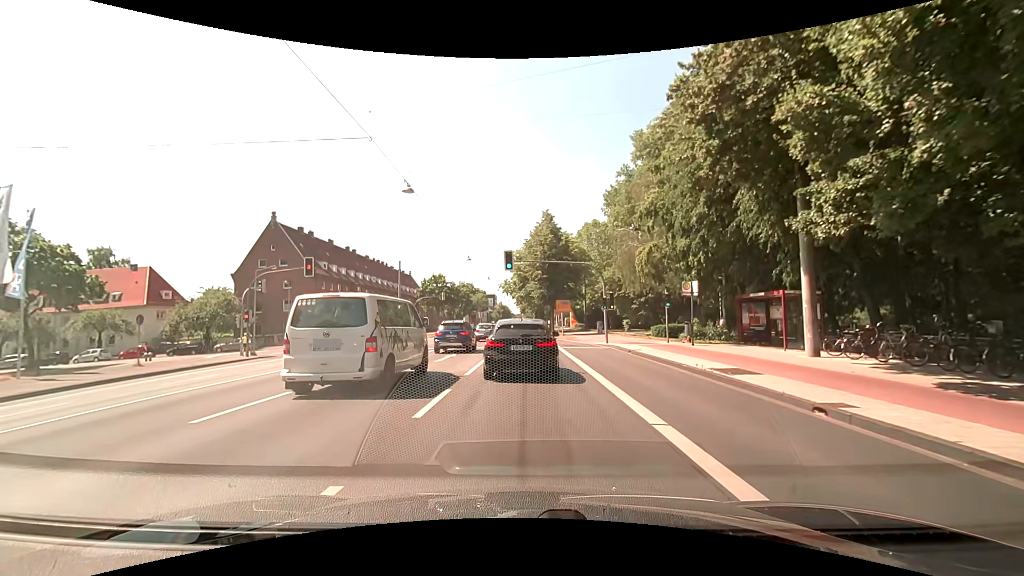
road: primary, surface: asphalt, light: Day
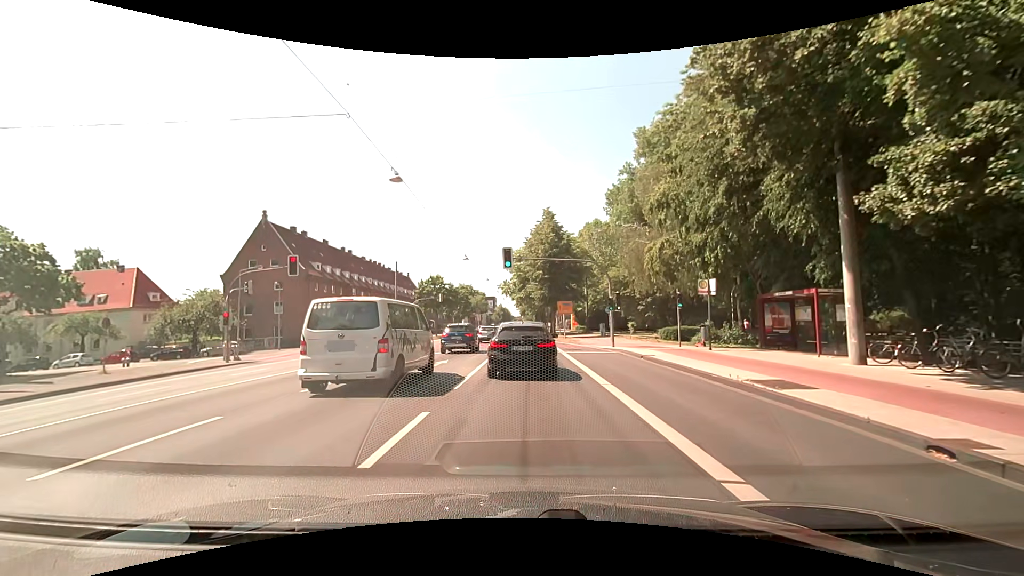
(-0.1, +2.4) m; -1°
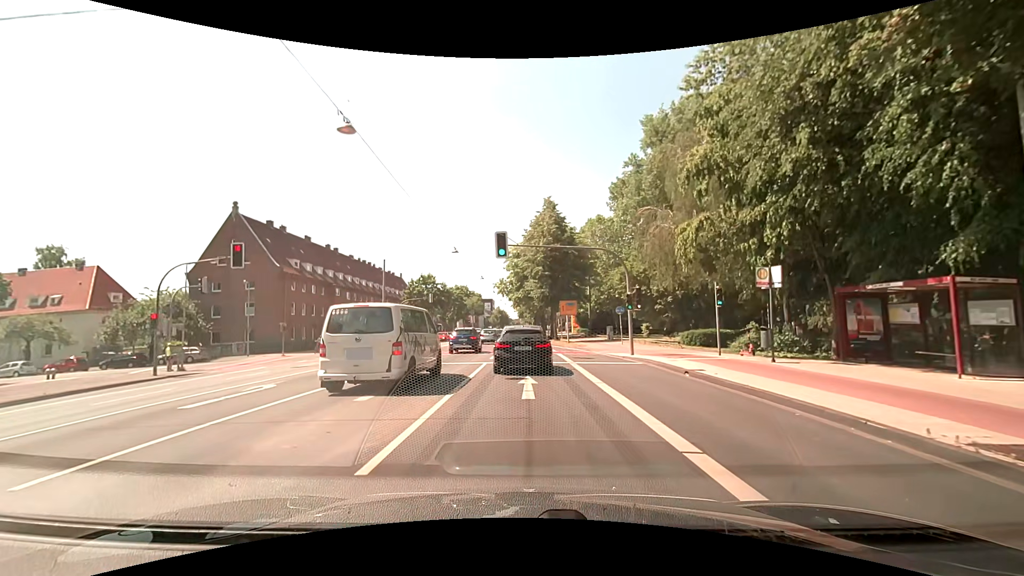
(0.0, +6.2) m; +1°
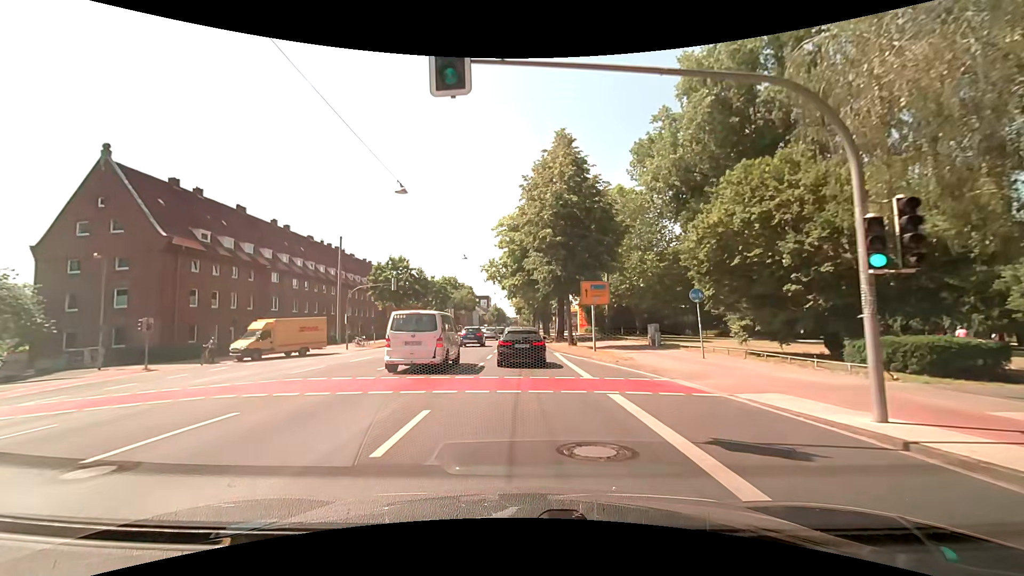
(-0.2, +18.0) m; -1°
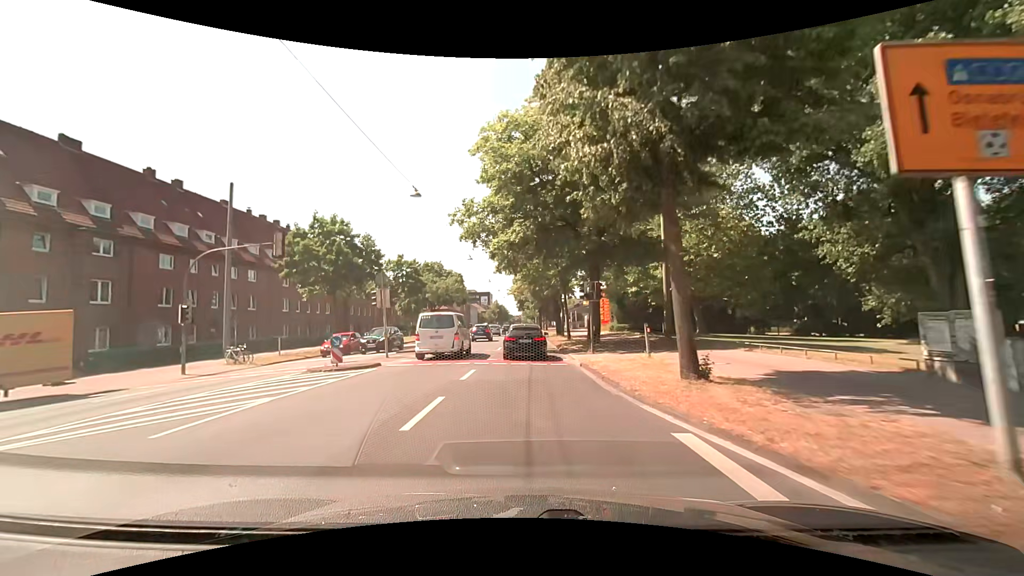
(0.0, +23.0) m; +1°
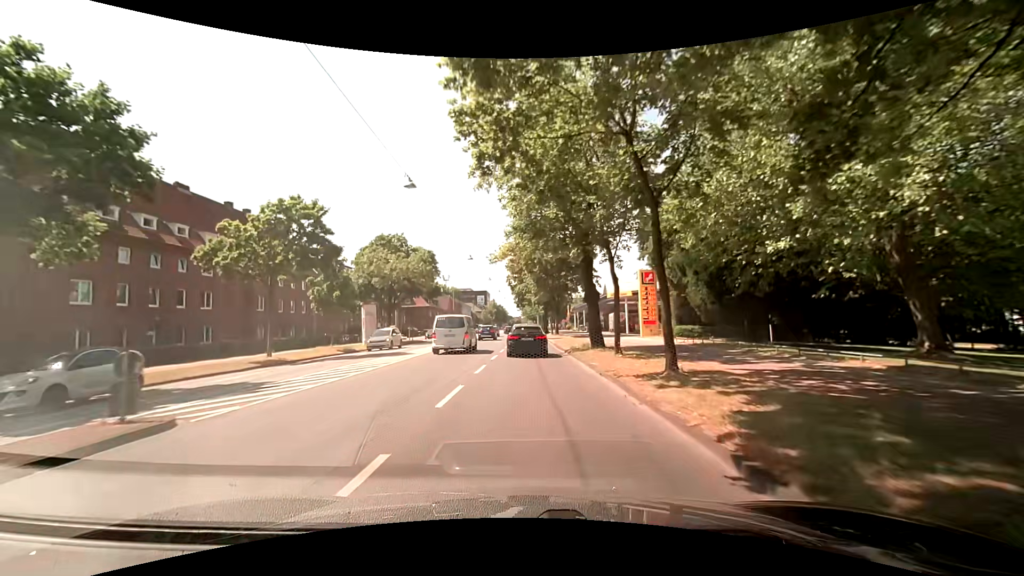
(-0.3, +26.9) m; -1°
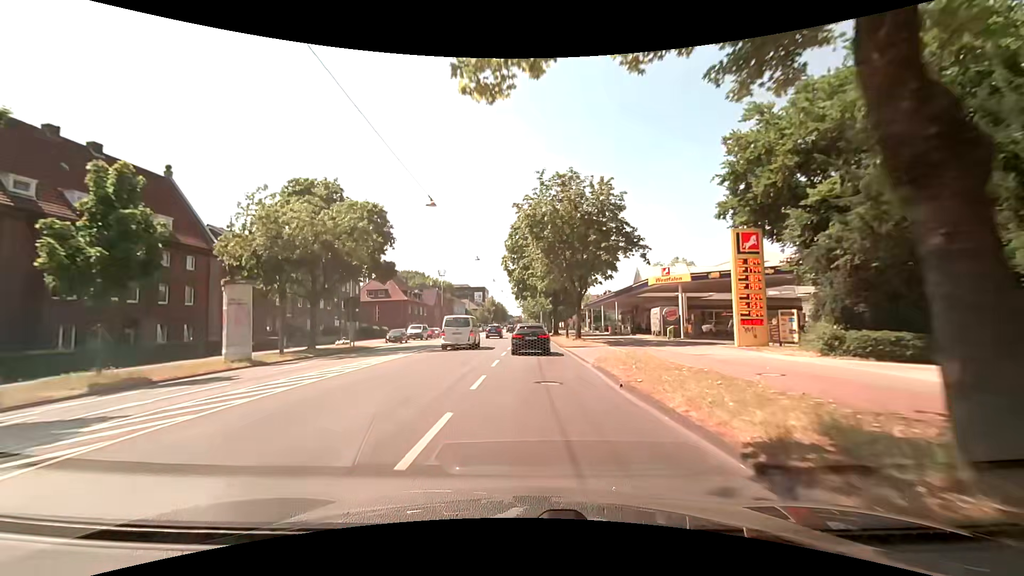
(+0.2, +21.6) m; 0°
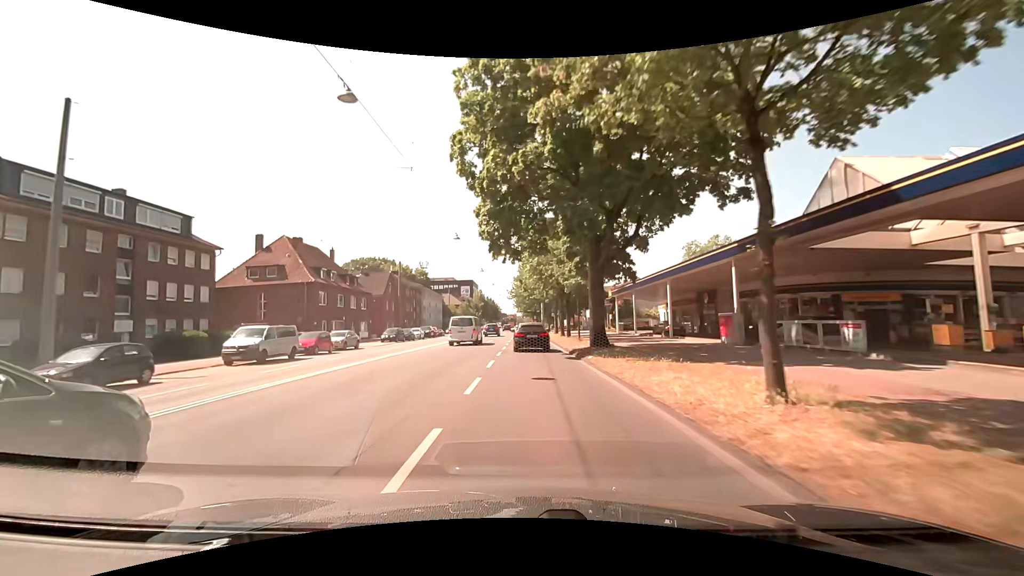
(+0.4, +37.2) m; +1°
(0, +10) (0, +20) (0, +30) (0, +40) (0, +50) (0, +60) (0, +70) (0, +80) (0, +90) (+1, +100) m
